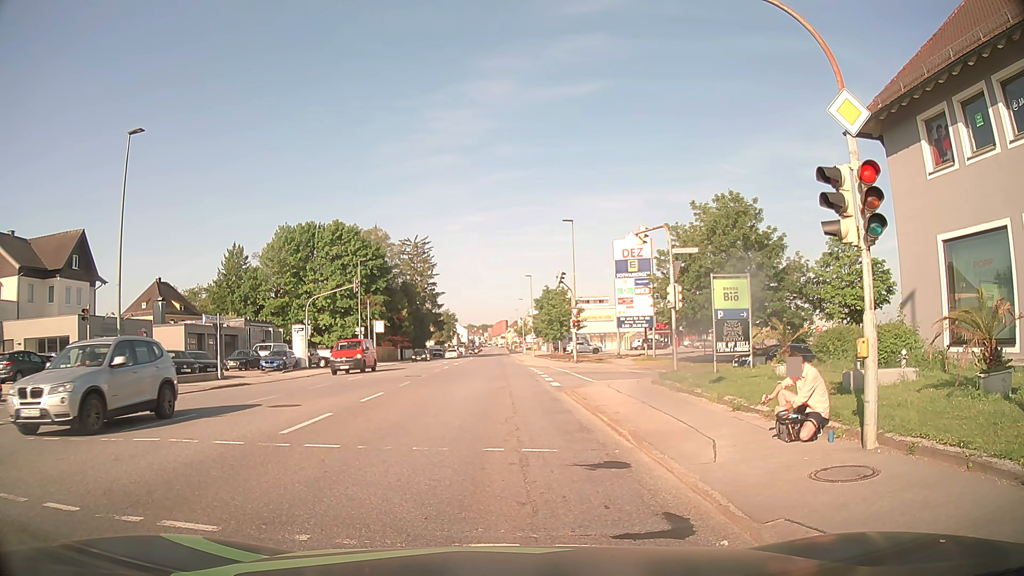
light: Day
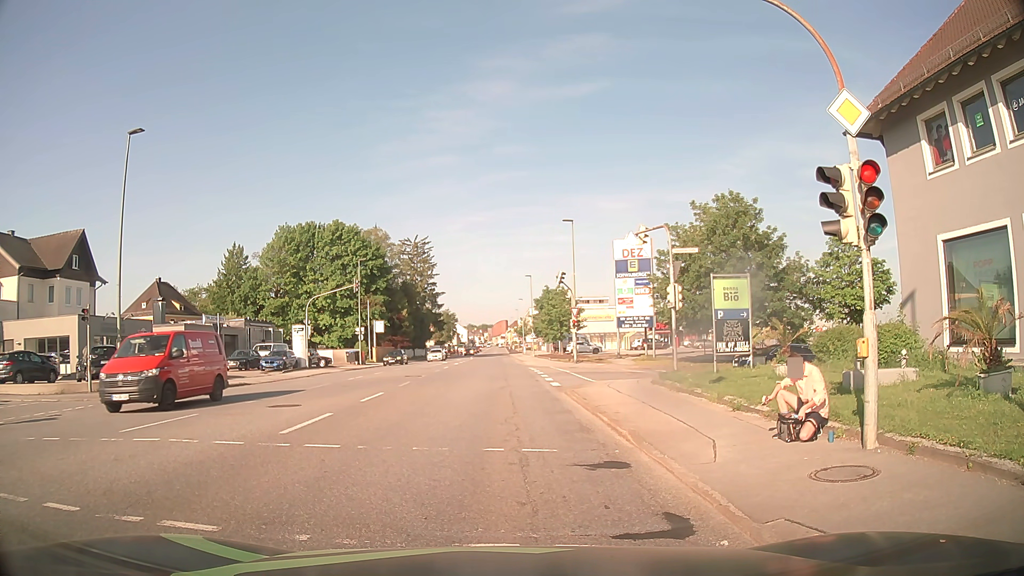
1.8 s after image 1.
(0.0, 0.0) m; 0°
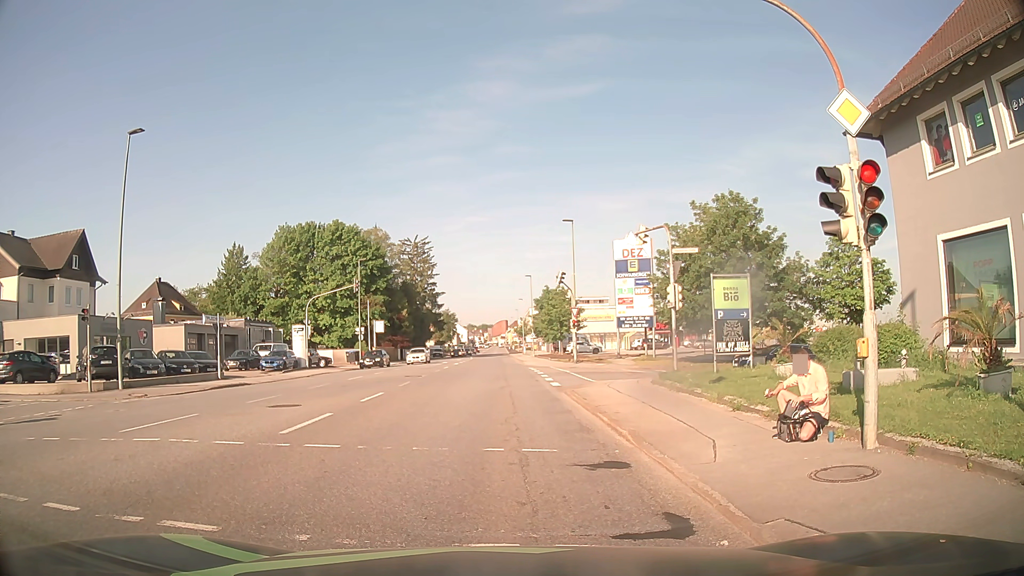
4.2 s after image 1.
(0.0, 0.0) m; 0°
